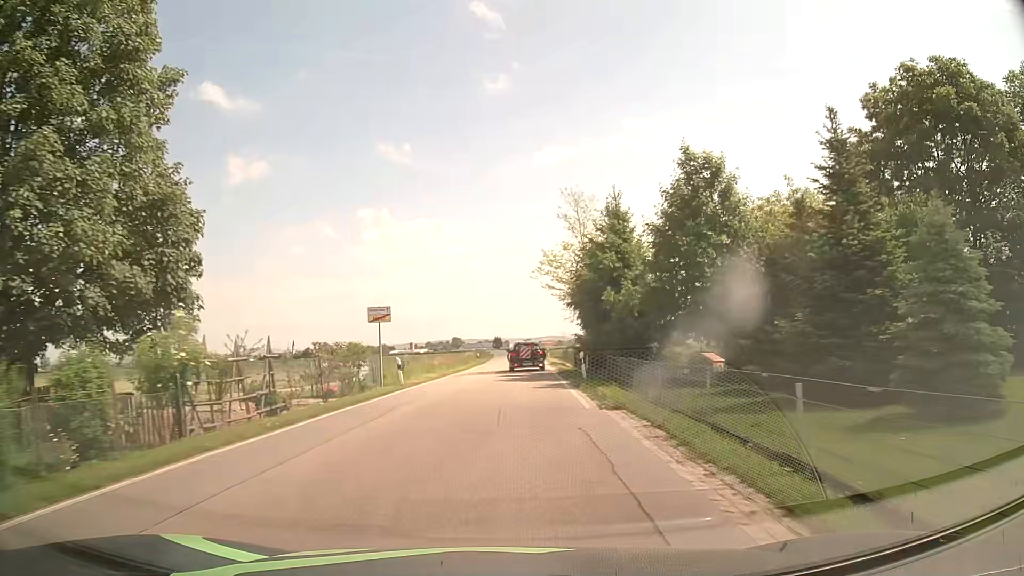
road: secondary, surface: asphalt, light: Day
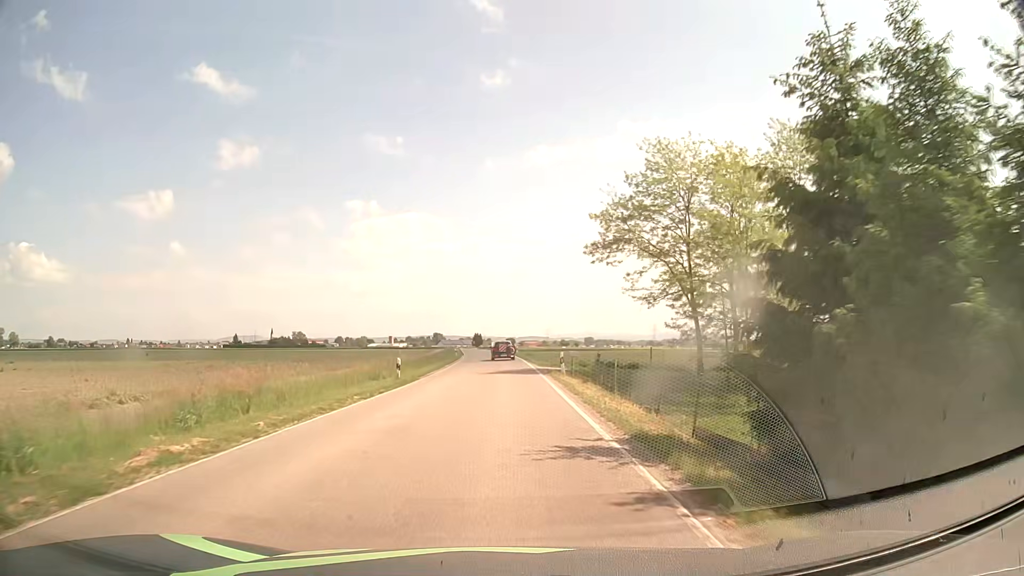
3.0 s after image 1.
(+0.8, +37.0) m; +1°
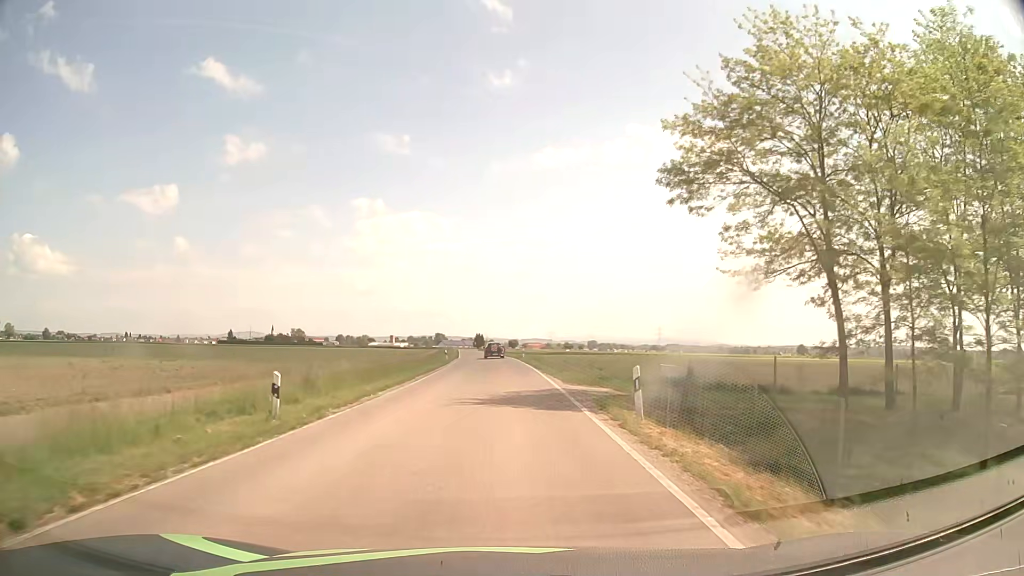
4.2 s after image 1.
(-0.1, +15.5) m; 0°
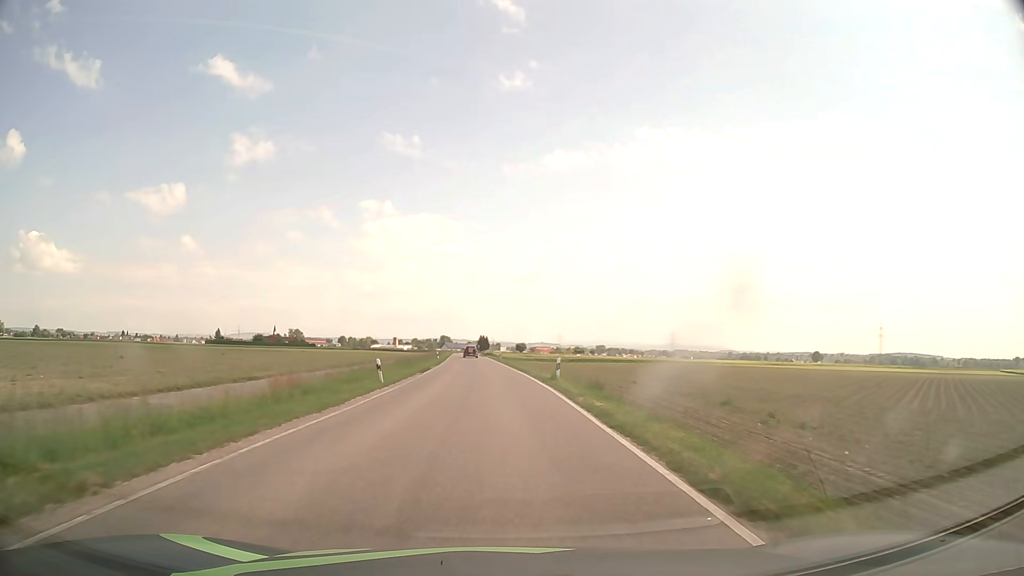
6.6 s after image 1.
(-0.1, +34.9) m; 0°
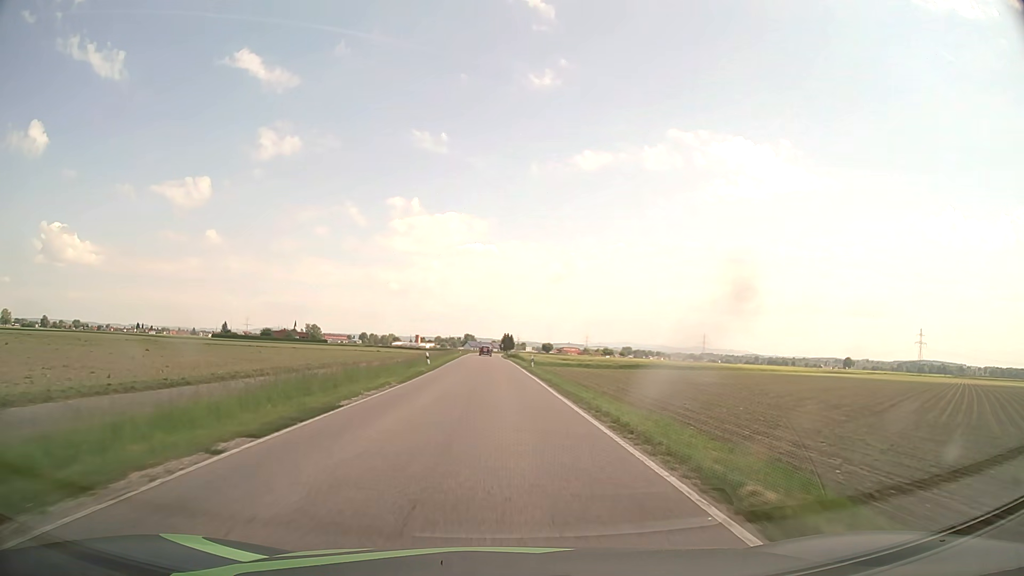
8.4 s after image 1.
(-0.7, +29.8) m; -2°
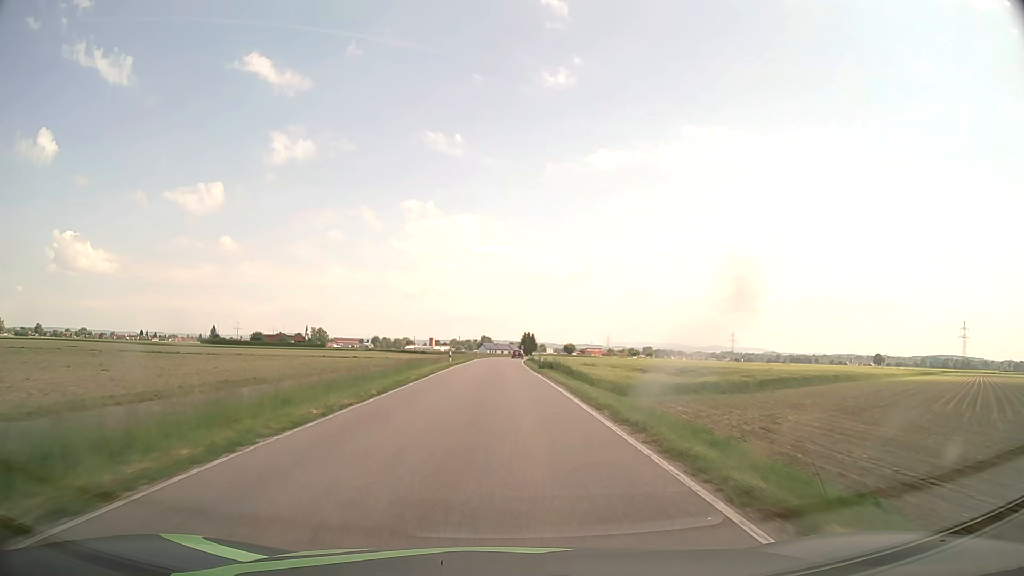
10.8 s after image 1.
(-0.8, +44.2) m; -1°
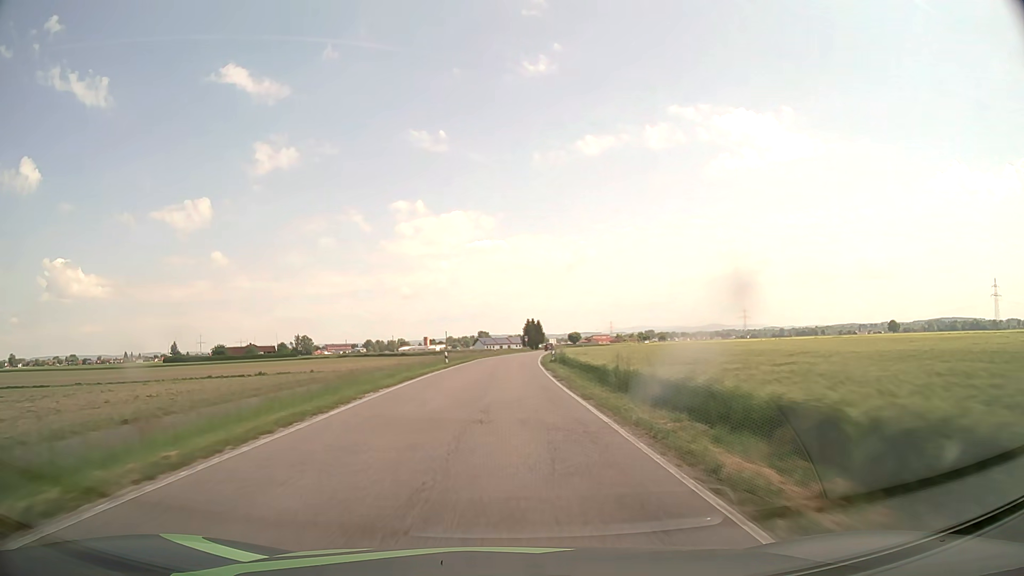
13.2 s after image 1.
(+0.1, +48.8) m; 0°
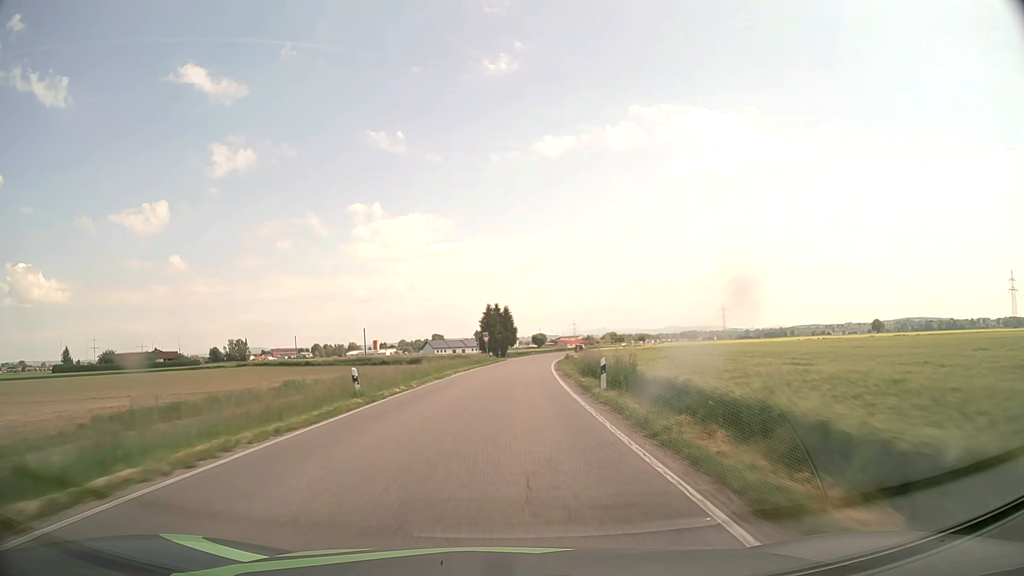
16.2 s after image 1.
(+1.5, +66.4) m; +3°
(0, +10) (0, +20) (+1, +30) (+1, +40) (+2, +50) (+3, +60) (+4, +70) (+5, +80) (+6, +90) (+8, +100) m
